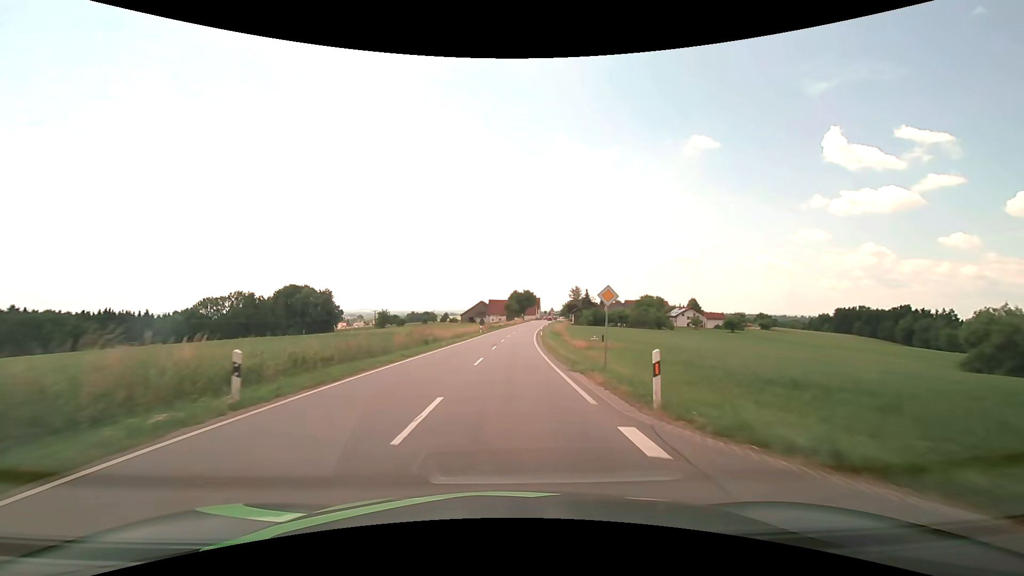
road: secondary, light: Day
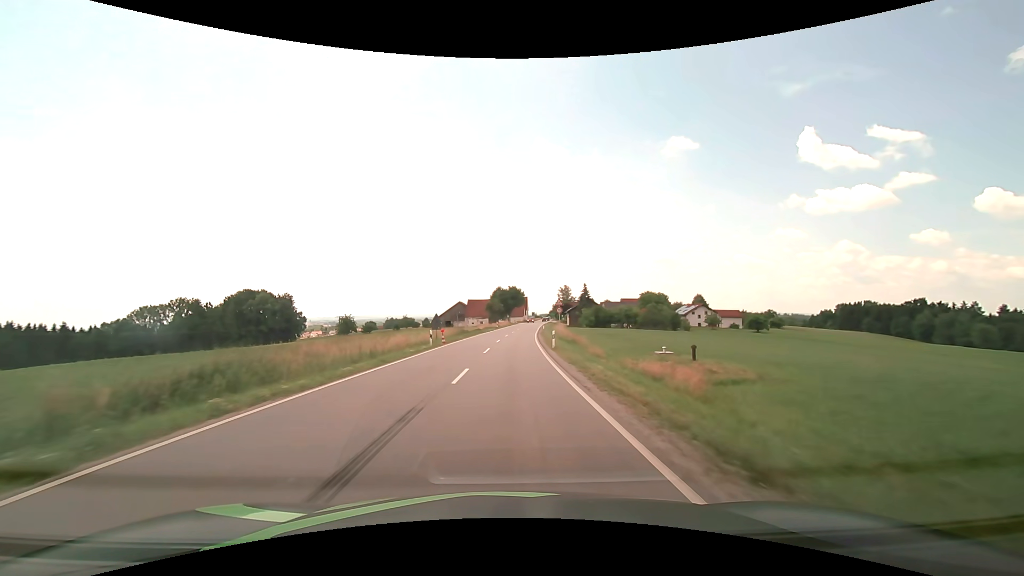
(+0.4, +30.2) m; +2°
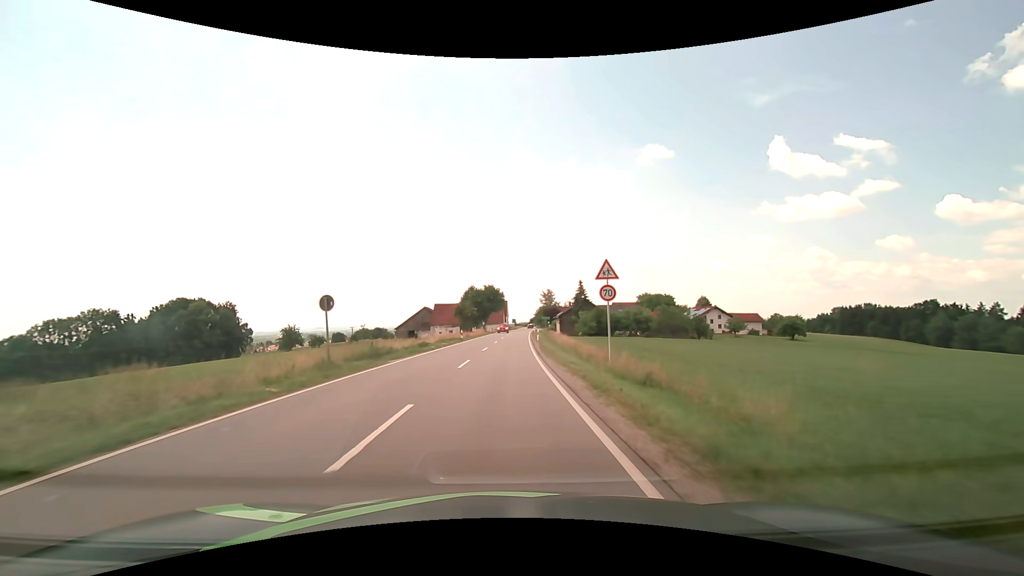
(+0.6, +30.9) m; +2°
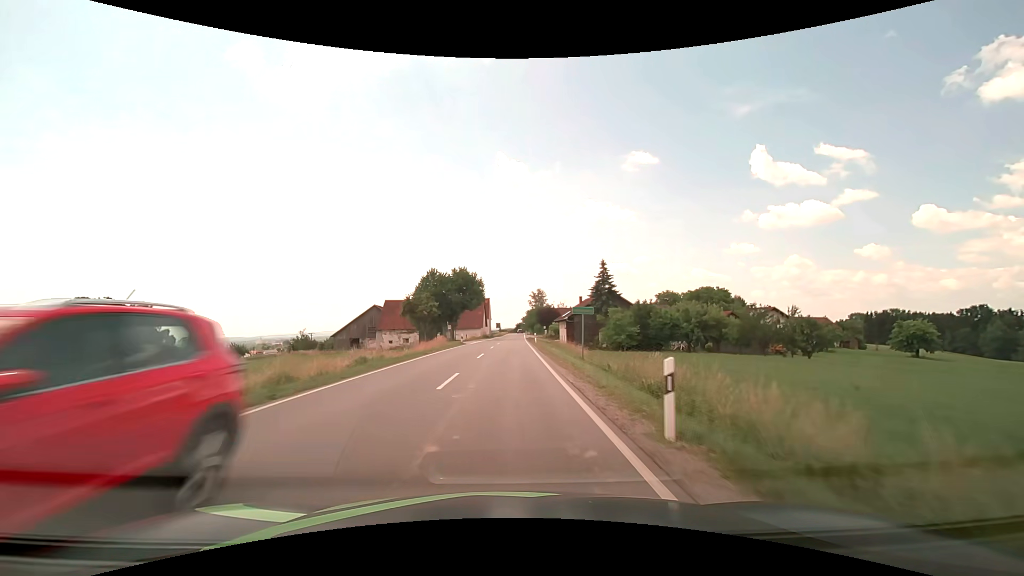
(+0.5, +41.8) m; +2°
(0, +10) (0, +20) (0, +30) (0, +40) (0, +50) (+1, +60) (+1, +70) (+1, +80) (+2, +90) (+2, +100) m
